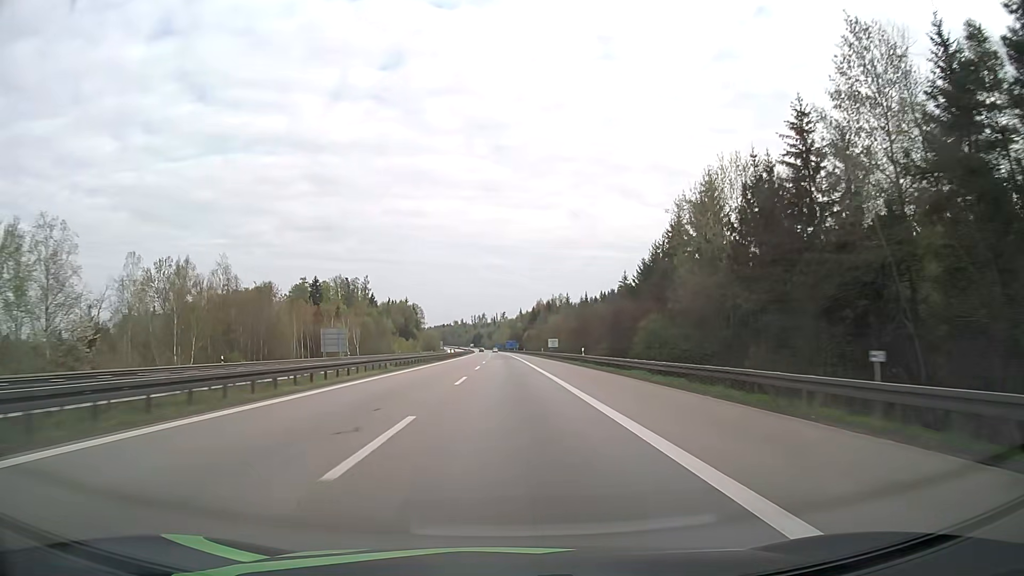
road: motorway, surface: asphalt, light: Day
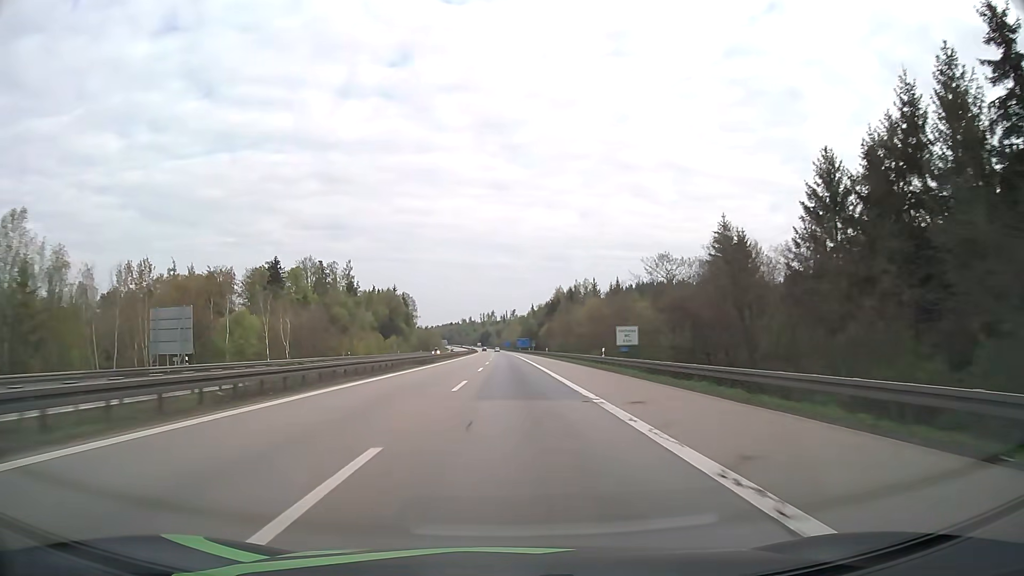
(-0.5, +58.3) m; -1°
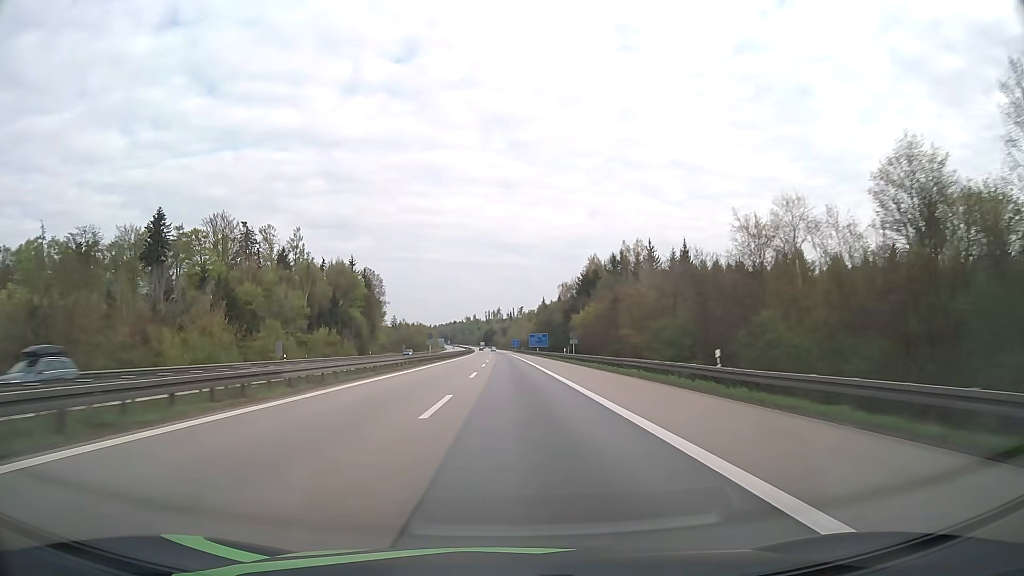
(-0.6, +80.1) m; -1°
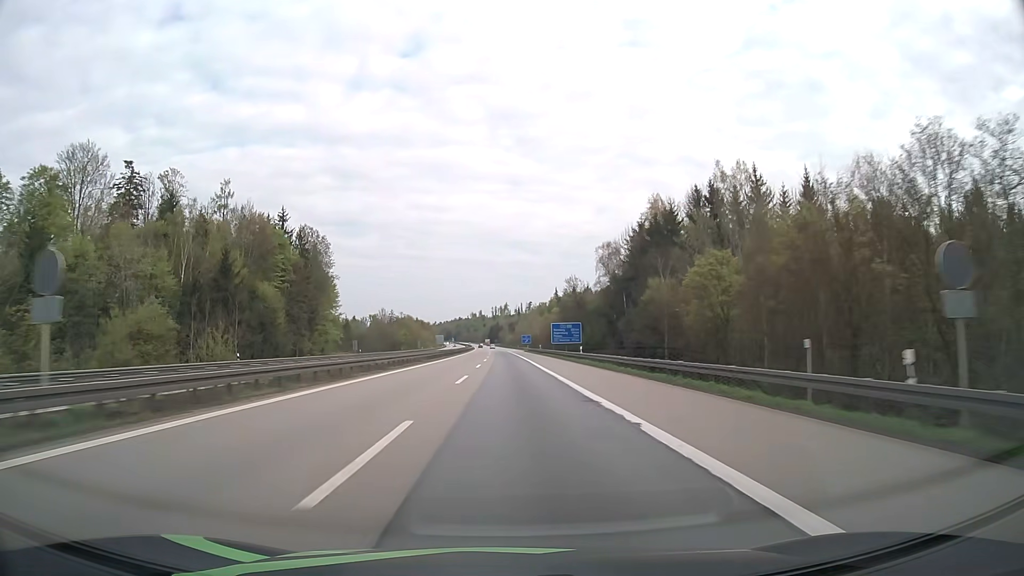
(-0.3, +61.0) m; -1°
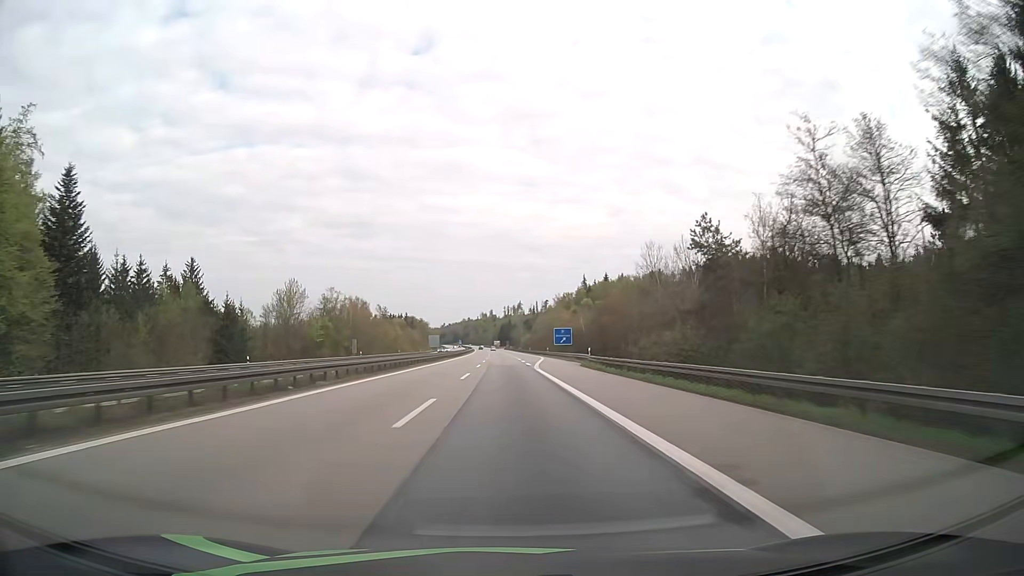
(-1.0, +102.4) m; -1°
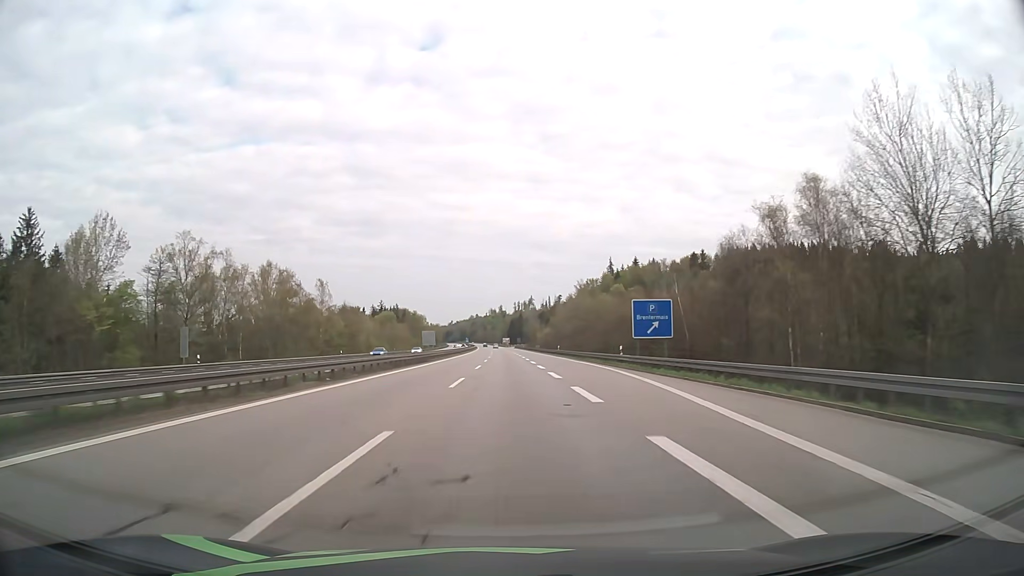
(-0.4, +61.7) m; -1°
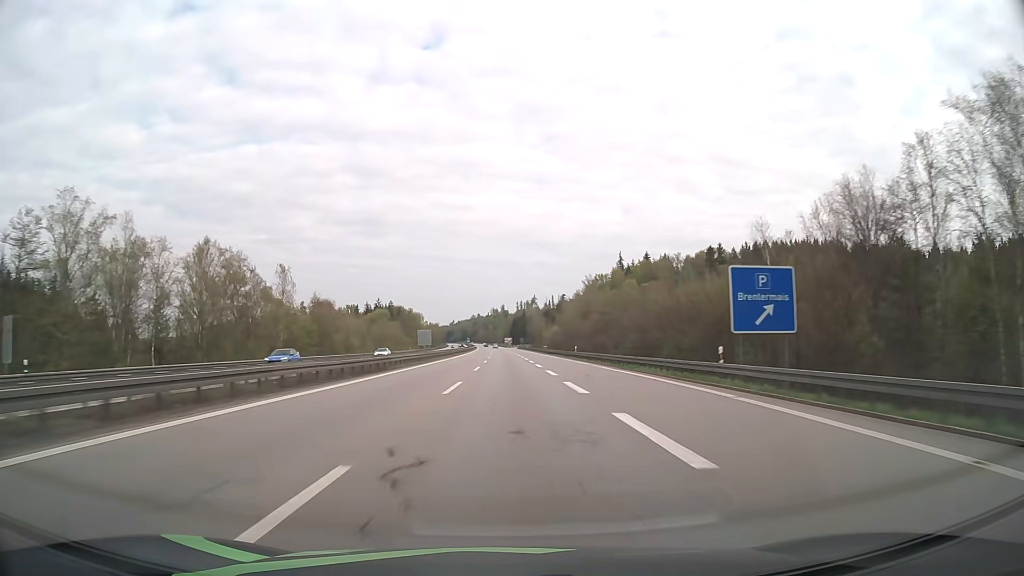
(0.0, +20.6) m; 0°
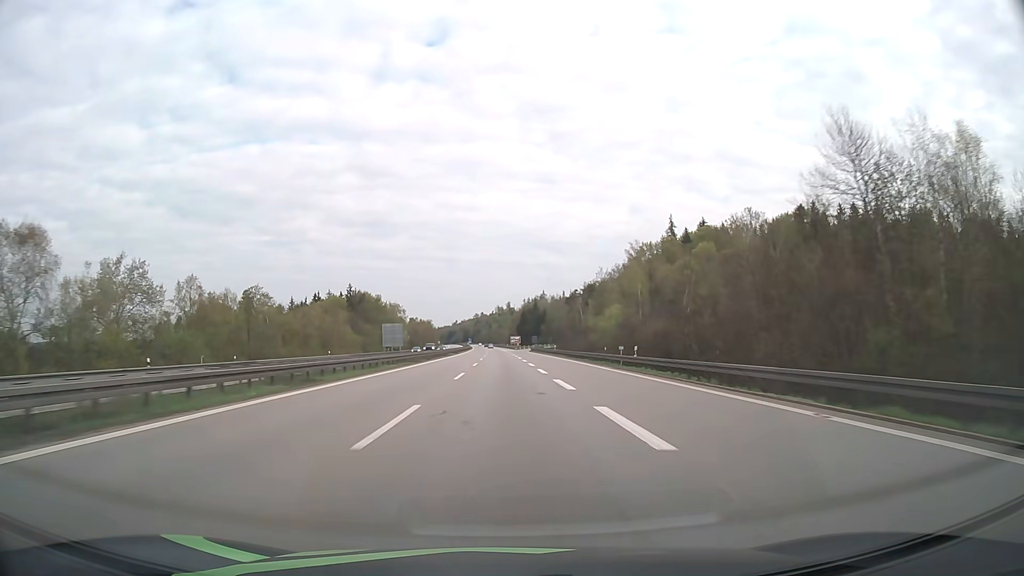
(-0.3, +82.4) m; 0°
(0, +10) (0, +20) (0, +30) (0, +40) (0, +50) (0, +60) (-1, +70) (-1, +80) (-1, +90) (-1, +100) m
